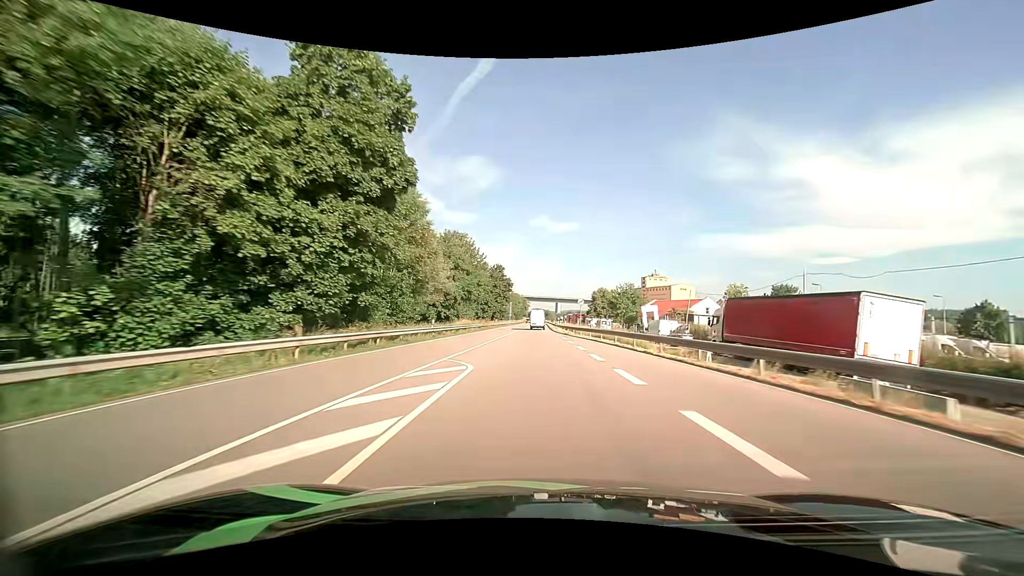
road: primary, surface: asphalt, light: Day
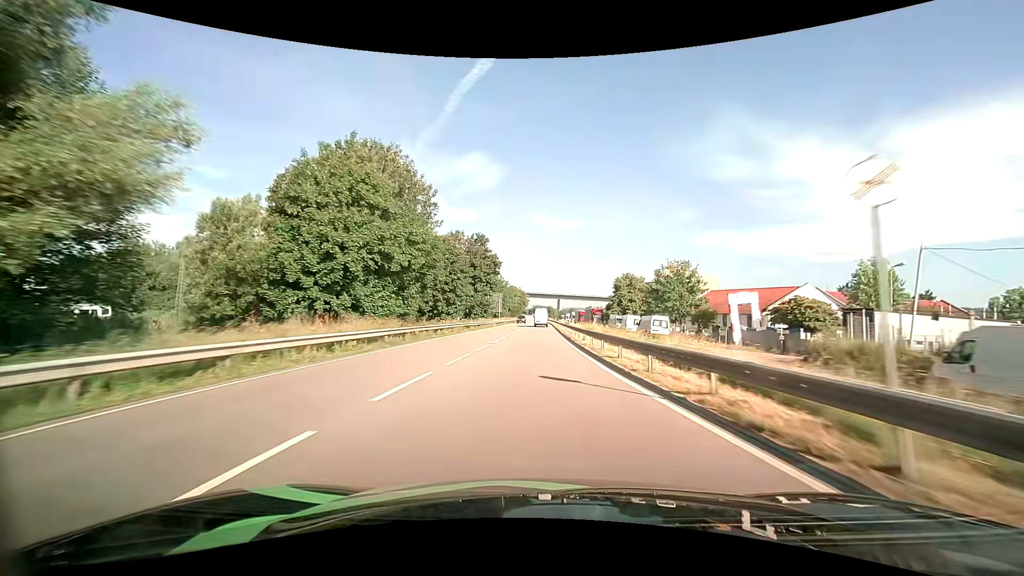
(-0.1, +40.9) m; 0°
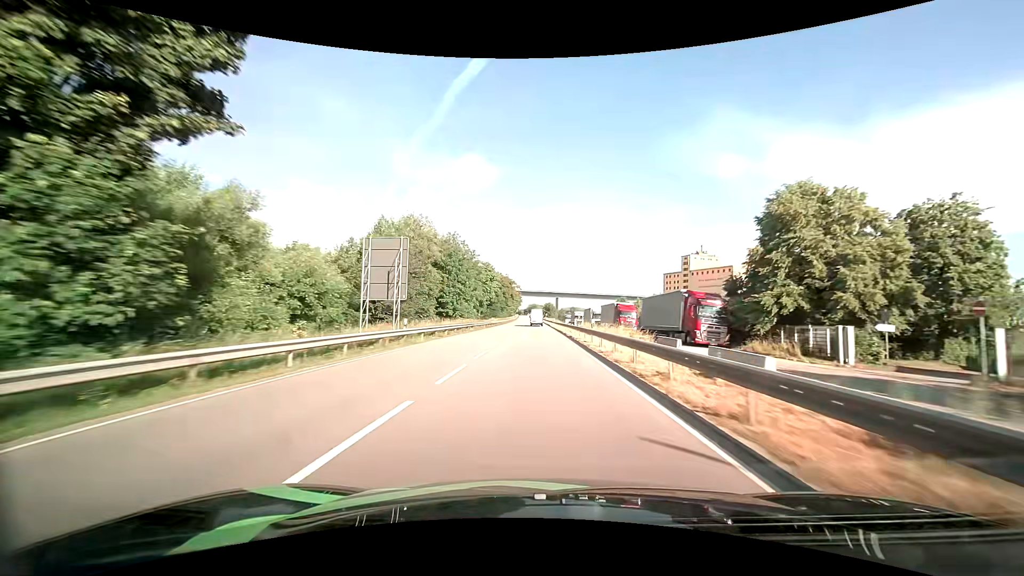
(+0.3, +70.4) m; 0°
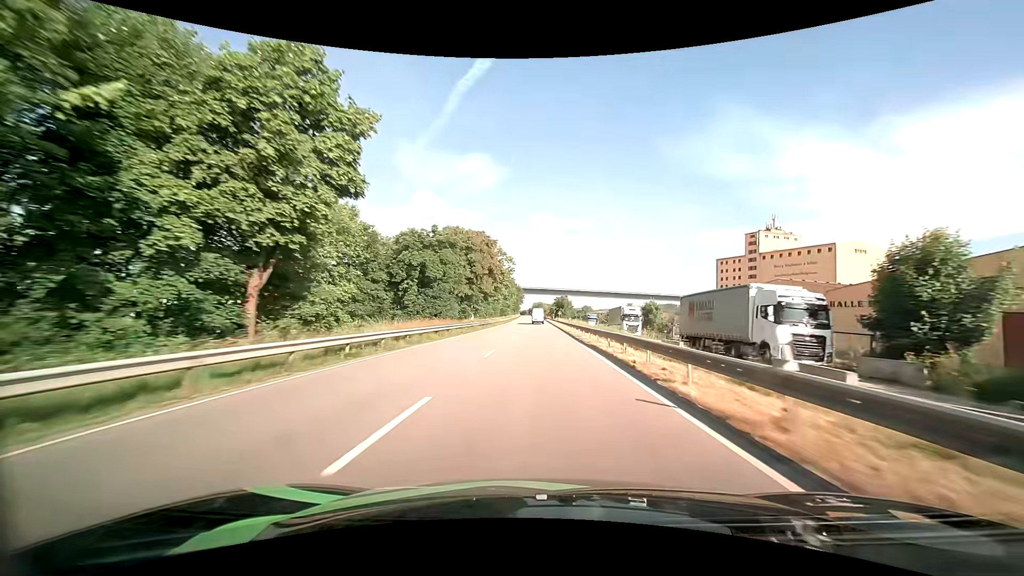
(-0.4, +73.1) m; -1°
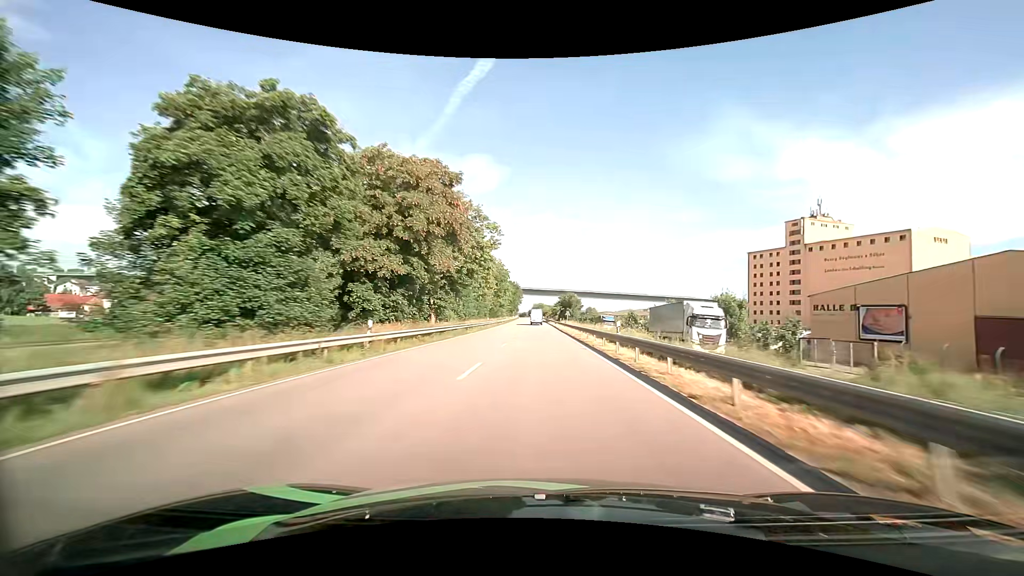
(0.0, +30.3) m; 0°
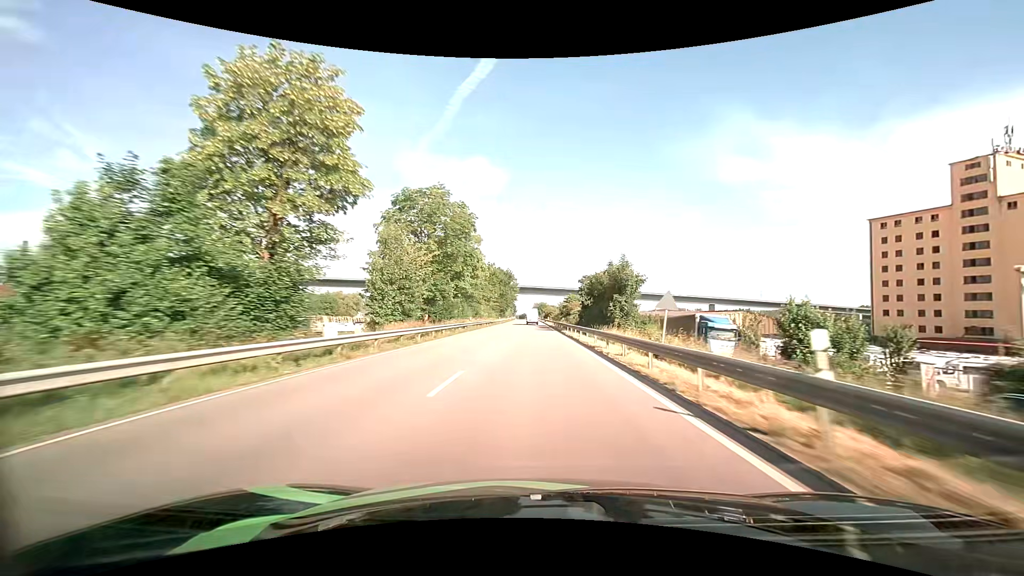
(+0.1, +63.0) m; 0°
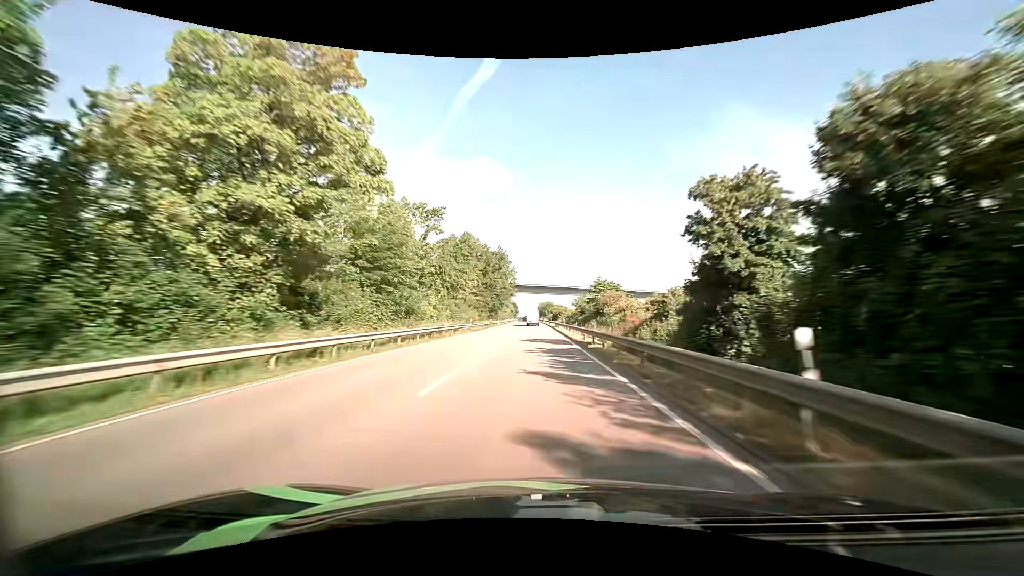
(-0.2, +48.4) m; 0°
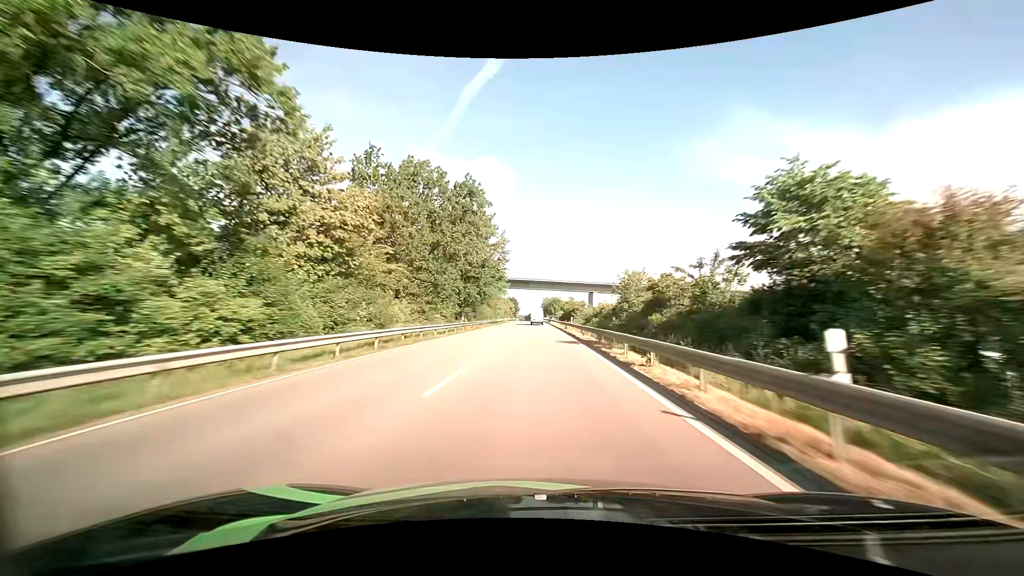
(-0.4, +48.4) m; -1°
(0, +10) (0, +20) (0, +30) (0, +40) (0, +50) (0, +60) (0, +70) (-1, +80) (-1, +90) (-1, +100) m
